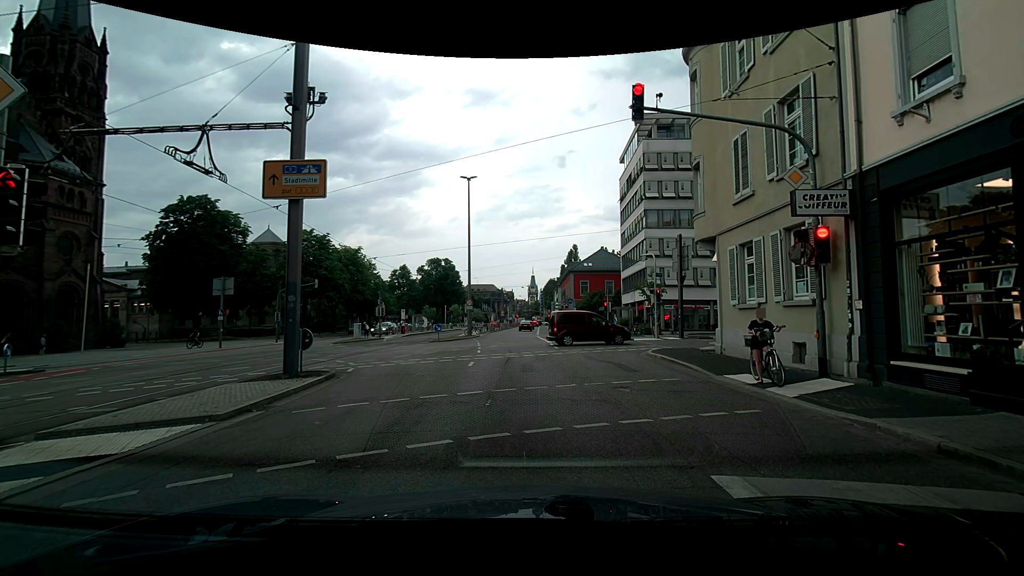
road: secondary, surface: asphalt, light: Day
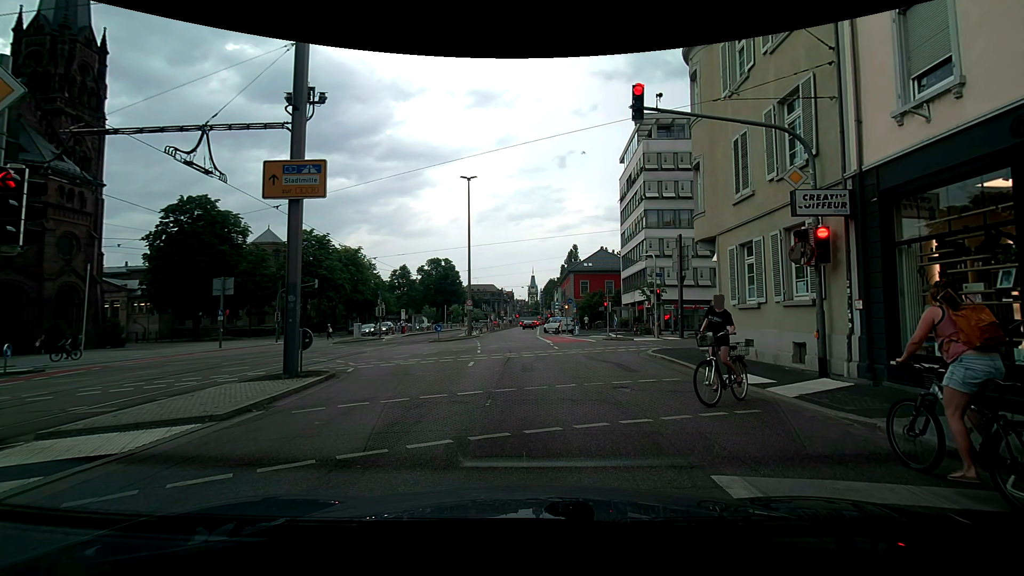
(0.0, 0.0) m; 0°
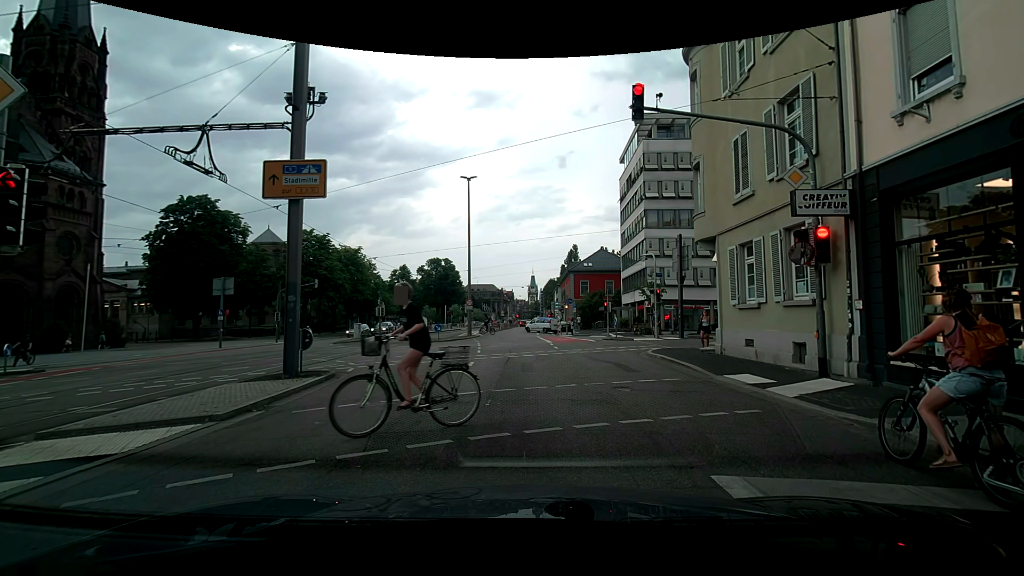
(0.0, 0.0) m; 0°
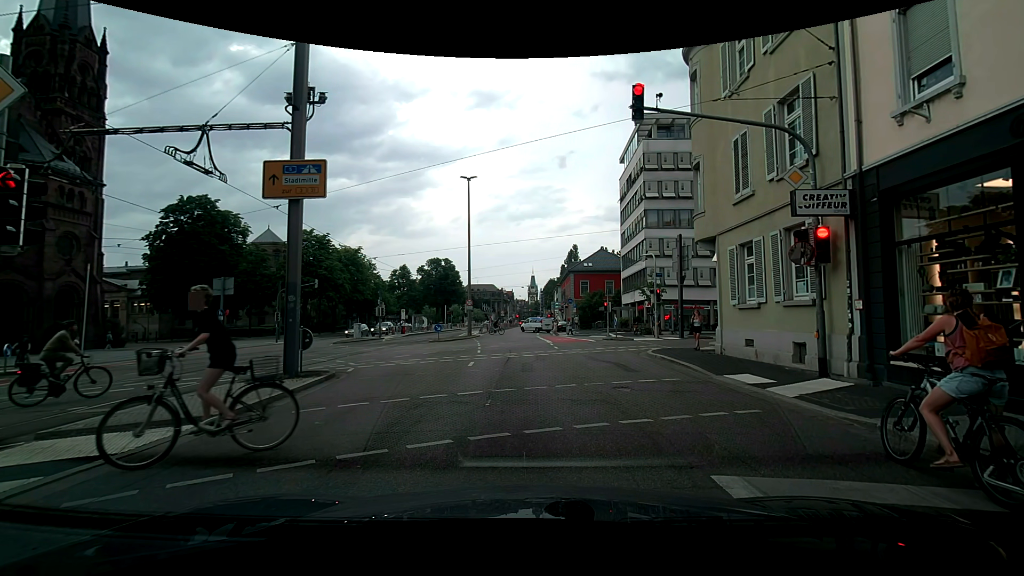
(0.0, 0.0) m; 0°
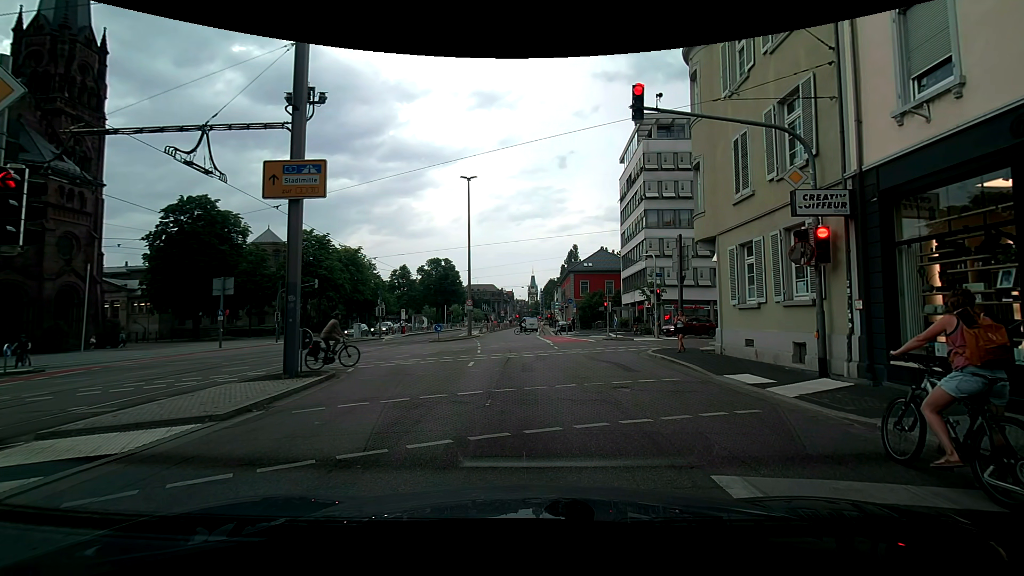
(0.0, 0.0) m; 0°
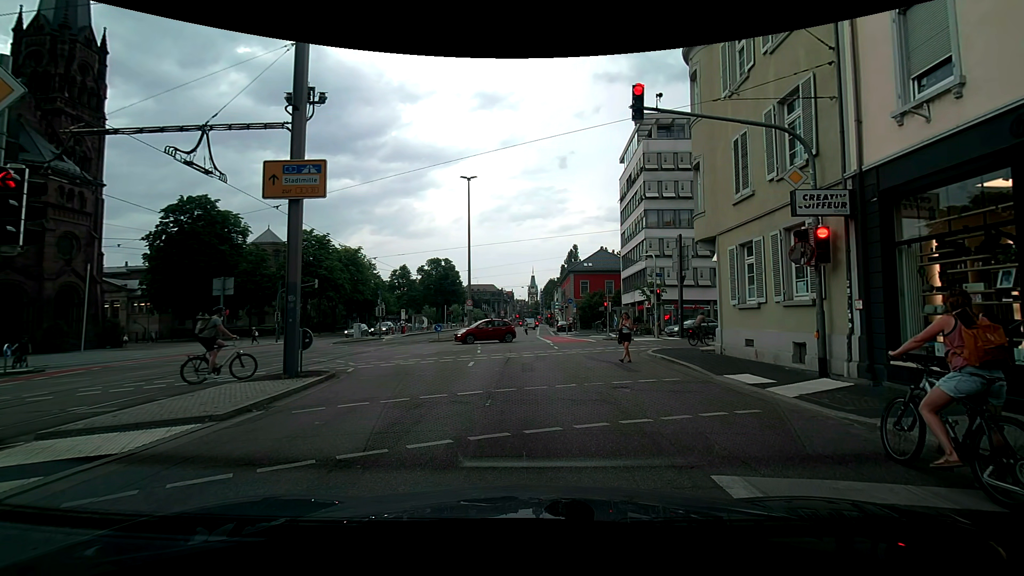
(0.0, 0.0) m; 0°
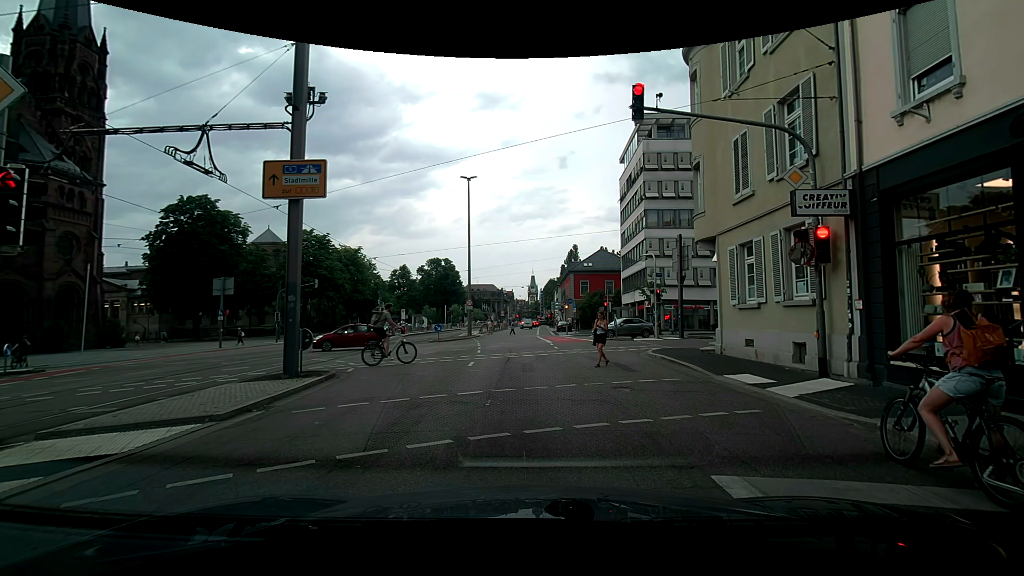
(0.0, 0.0) m; 0°
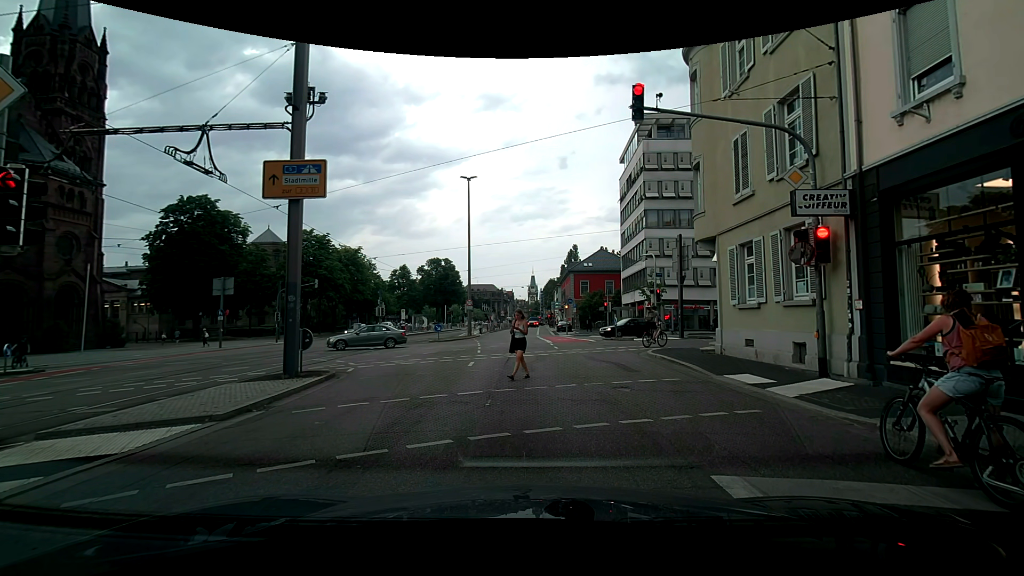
(0.0, 0.0) m; 0°
